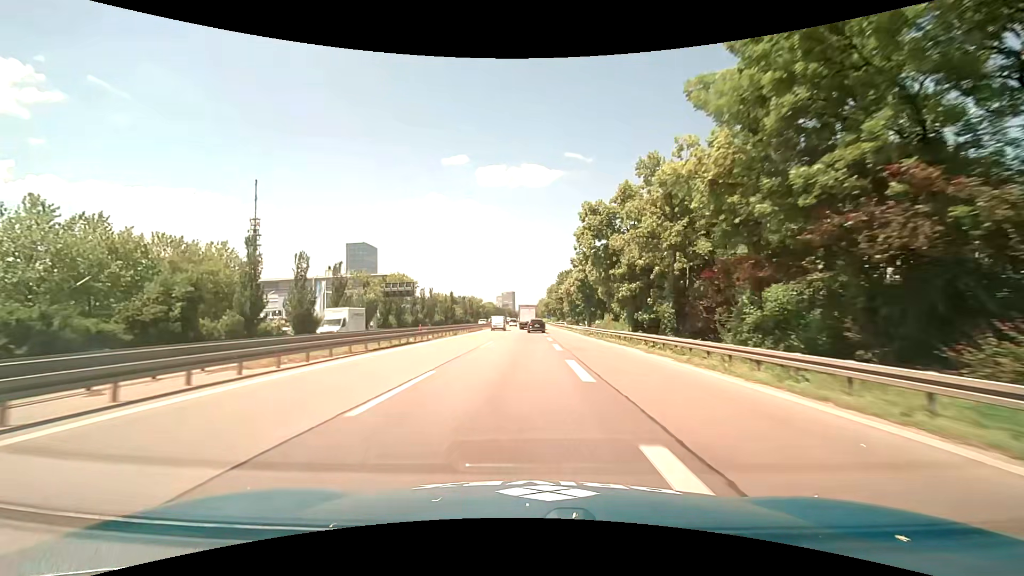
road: motorway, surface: asphalt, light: Day
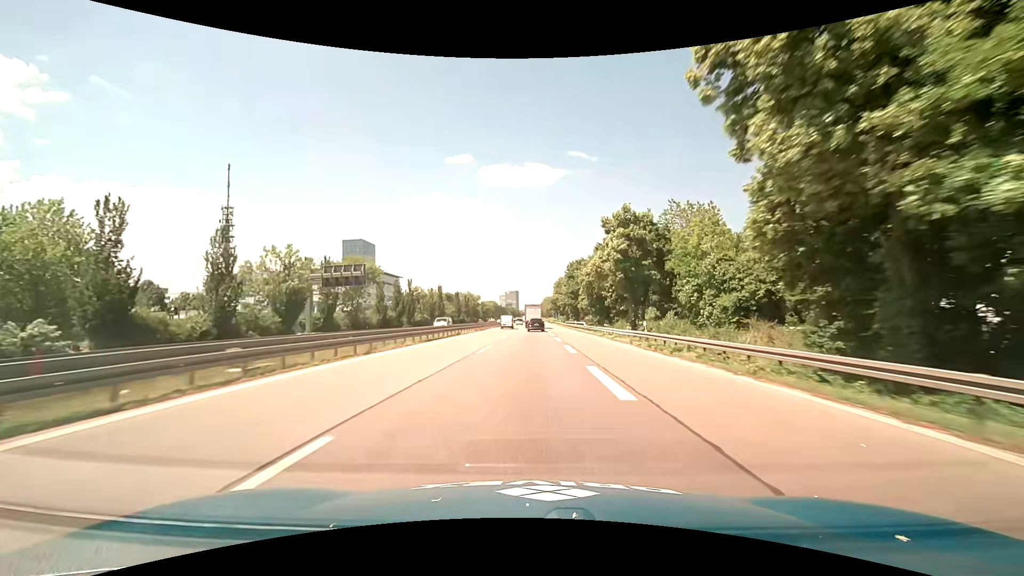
(-0.1, +26.7) m; 0°
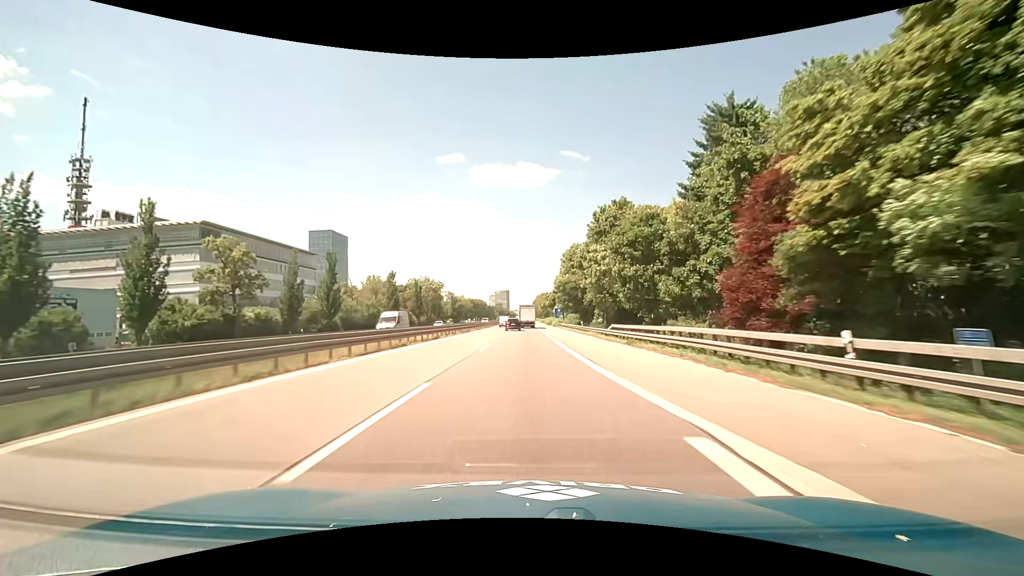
(+0.3, +68.8) m; +1°
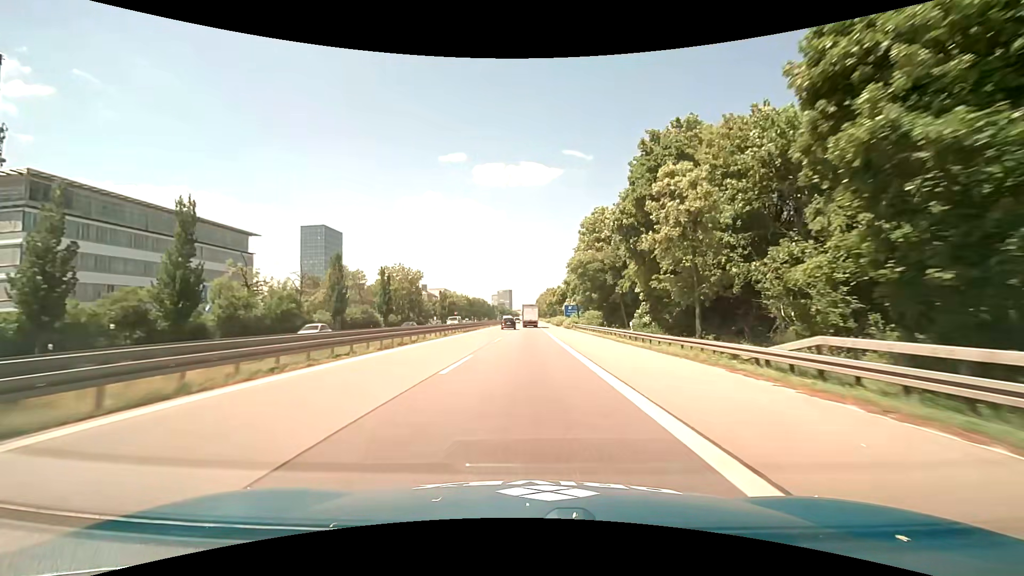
(-0.1, +28.0) m; 0°
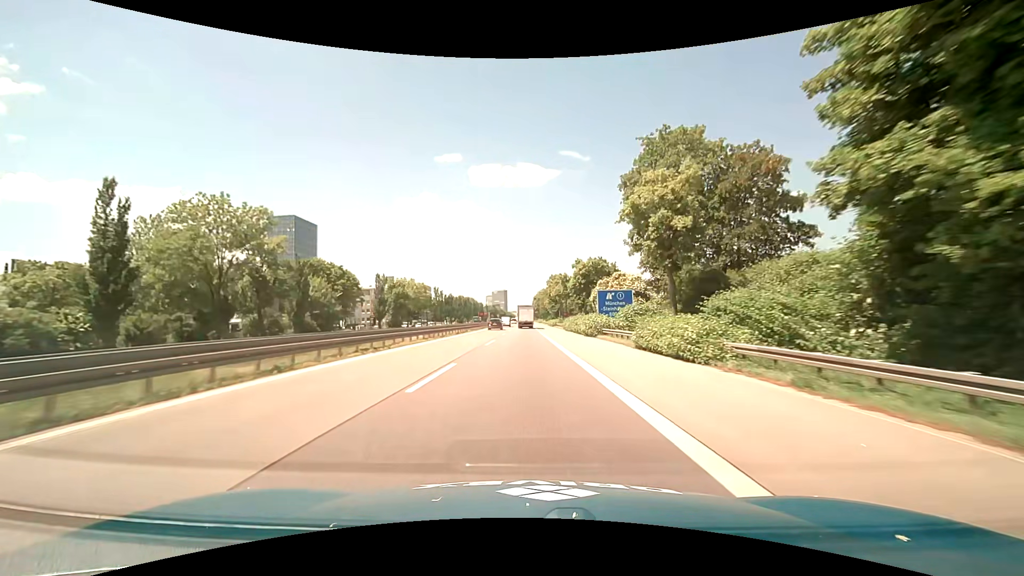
(-0.1, +57.0) m; 0°
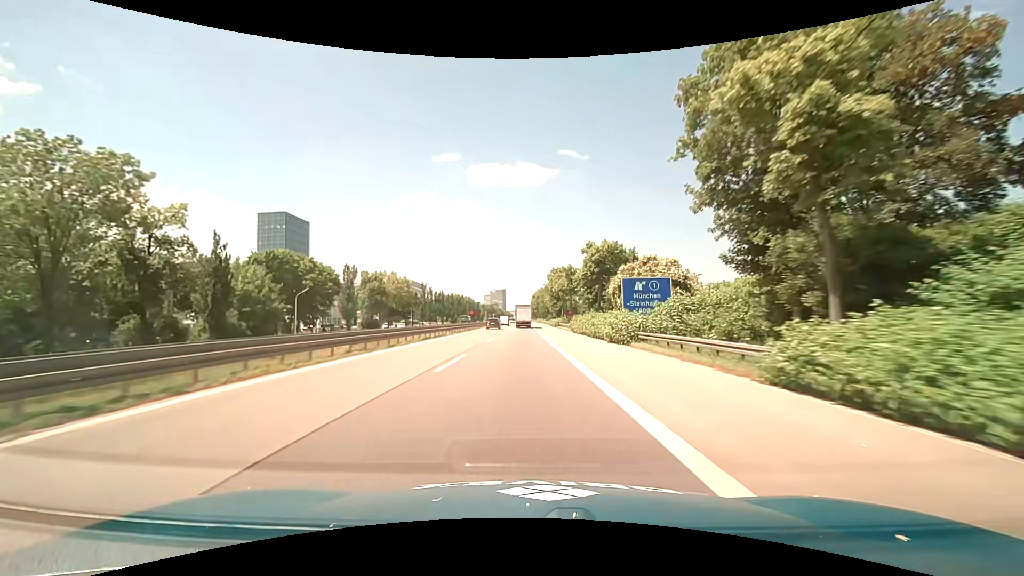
(0.0, +14.4) m; 0°
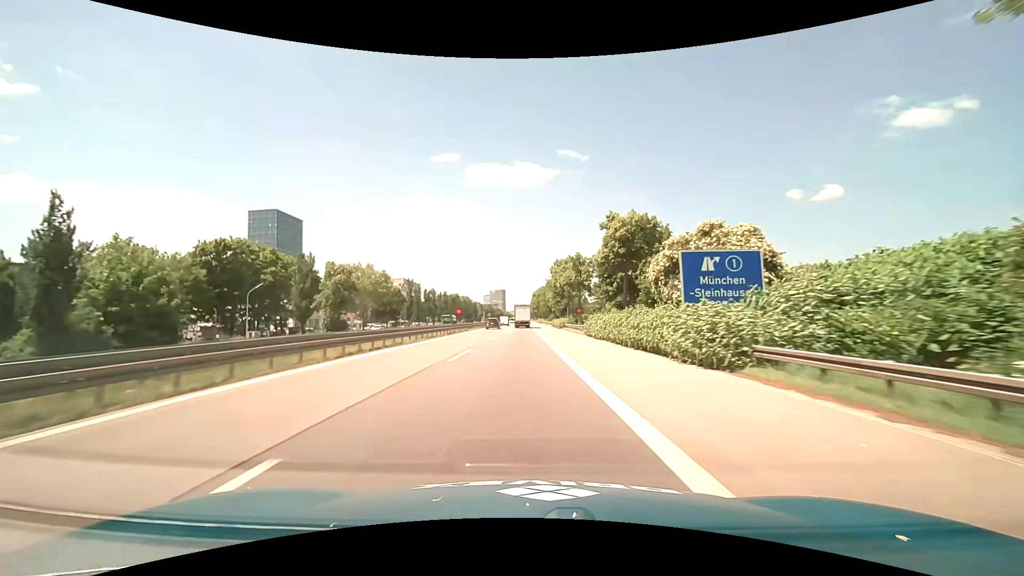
(+0.1, +14.5) m; 0°
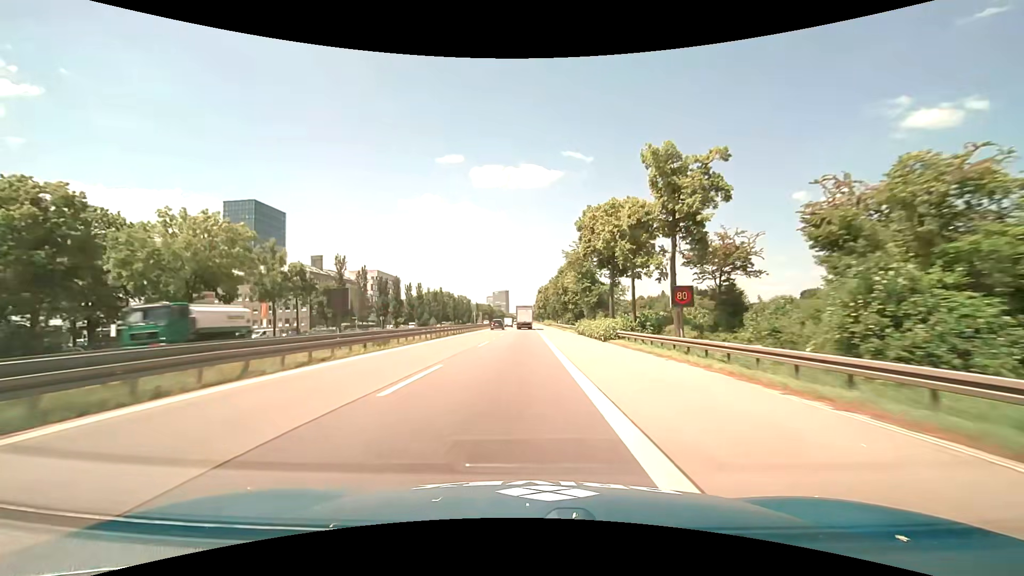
(-0.2, +43.1) m; -1°
(0, +10) (0, +20) (0, +30) (0, +40) (0, +50) (0, +60) (0, +70) (0, +80) (0, +90) (0, +100) m
